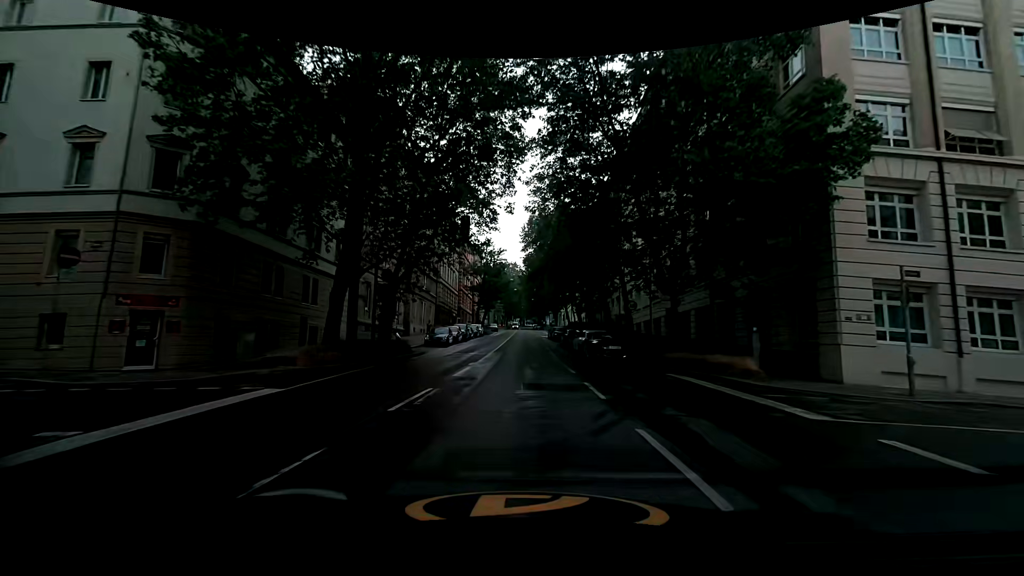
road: secondary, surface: asphalt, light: Day
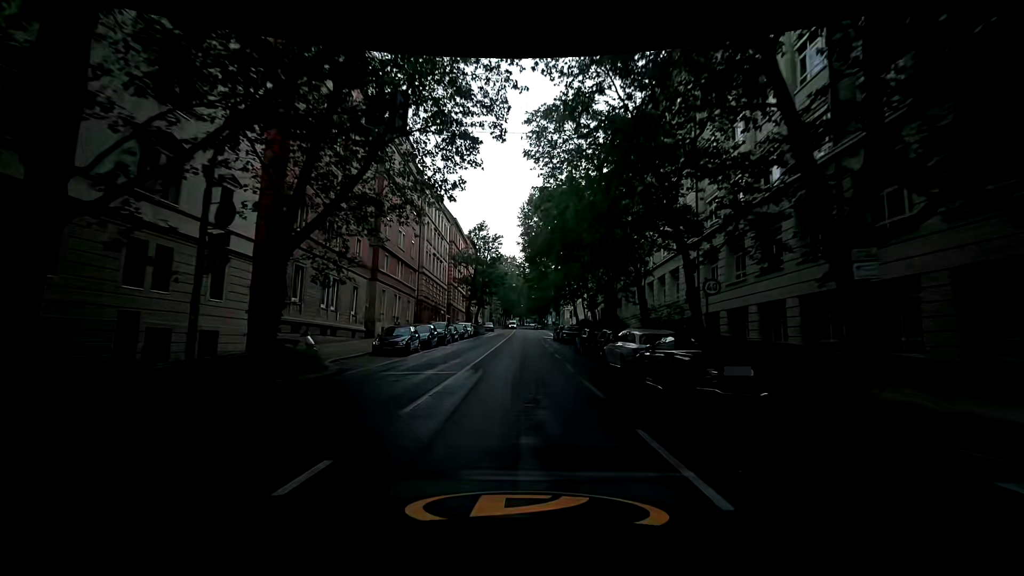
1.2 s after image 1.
(+0.1, +12.3) m; +1°
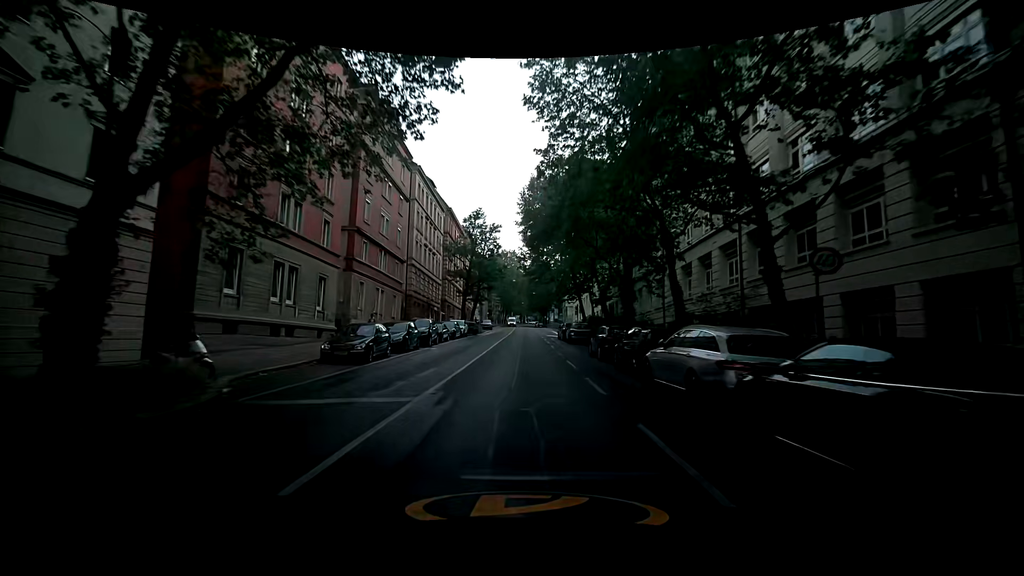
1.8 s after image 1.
(0.0, +6.1) m; 0°
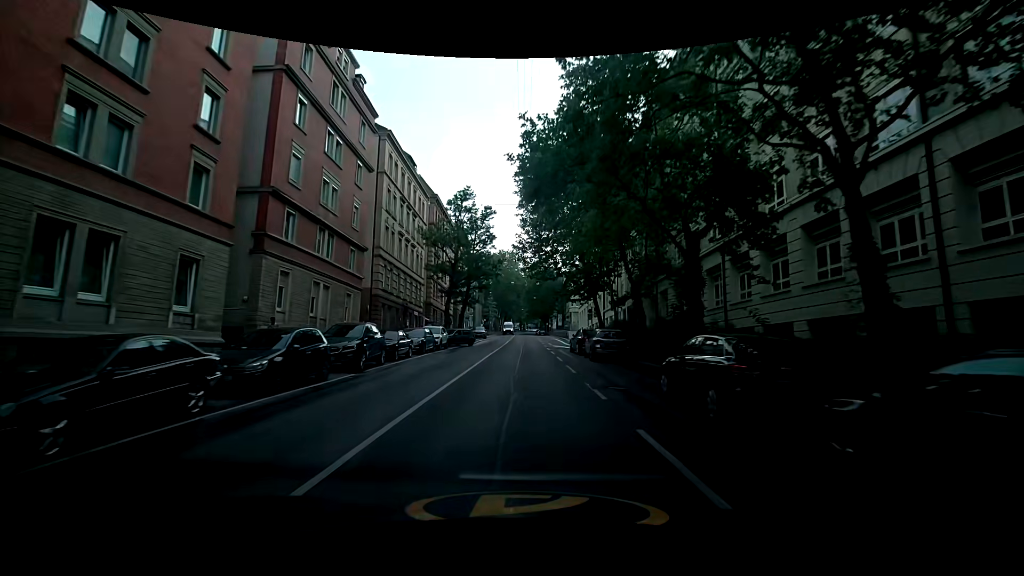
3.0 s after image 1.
(+0.1, +12.2) m; +1°
